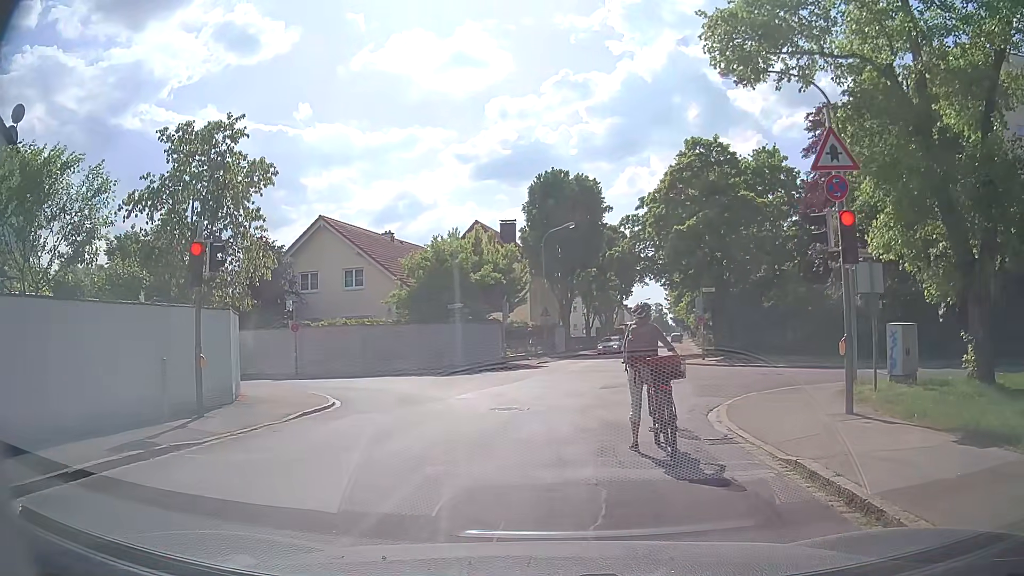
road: unclassified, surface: asphalt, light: Day
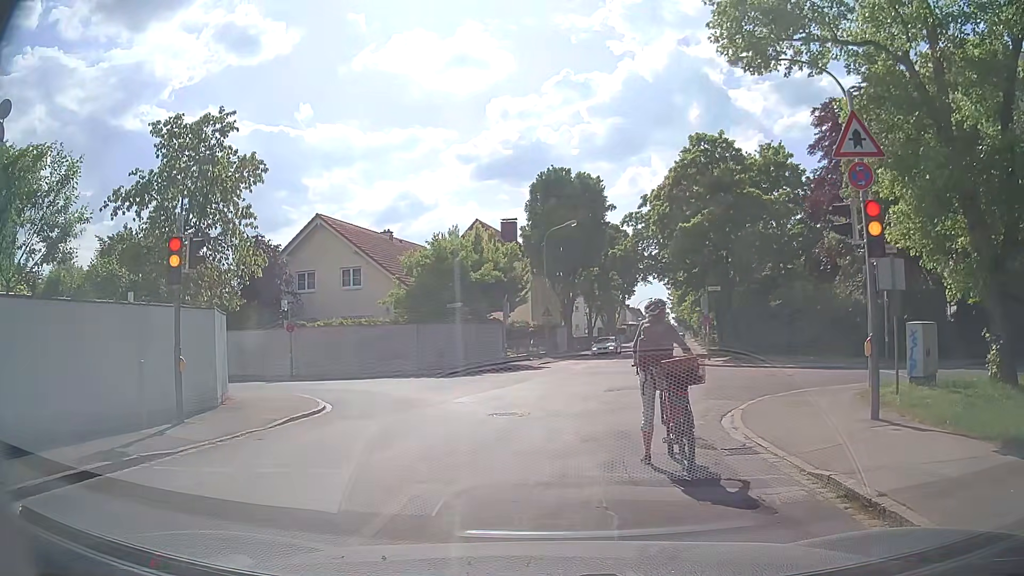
(0.0, +0.8) m; +1°
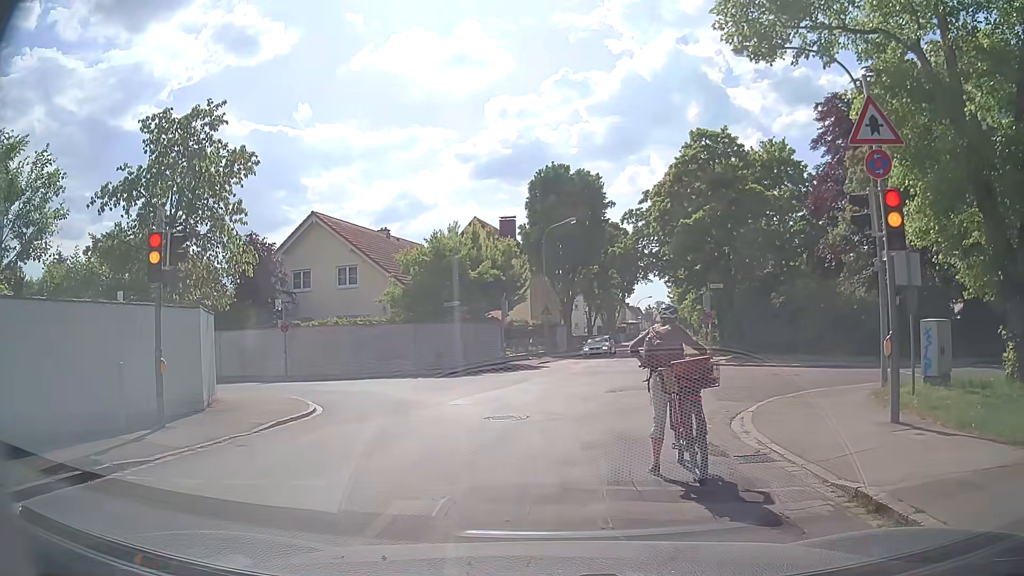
(0.0, +0.6) m; 0°
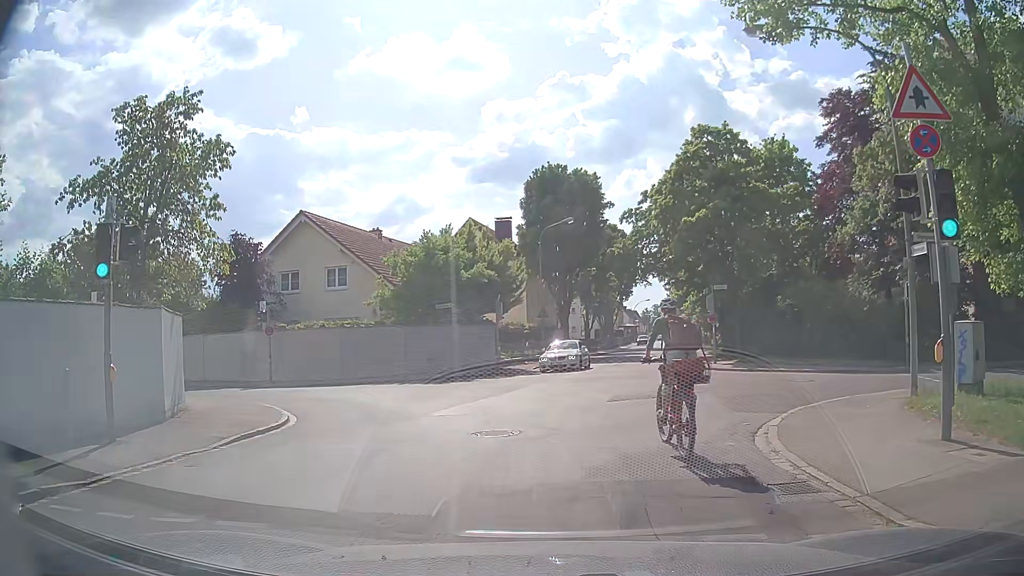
(0.0, +1.4) m; 0°
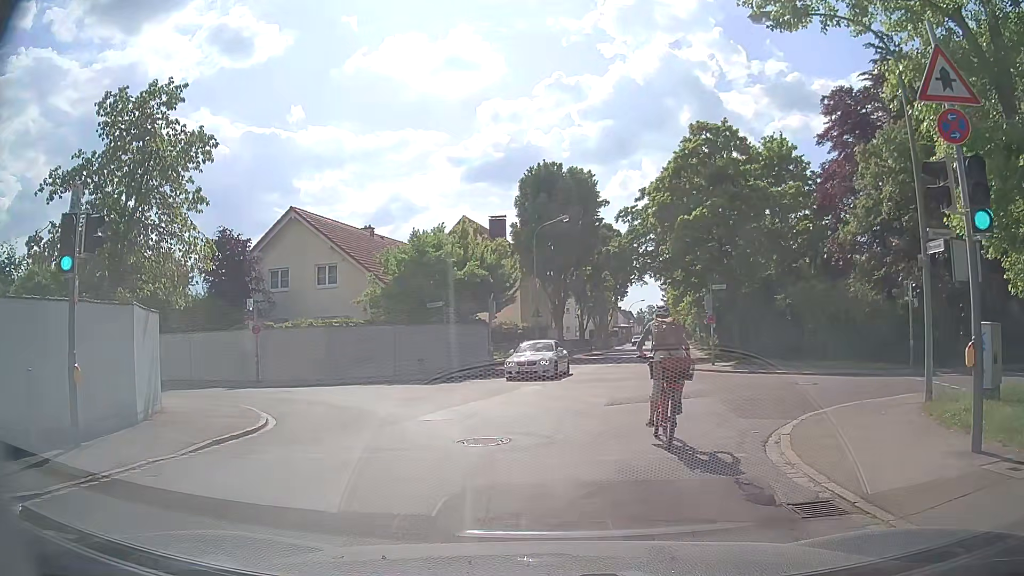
(0.0, +0.8) m; -2°
